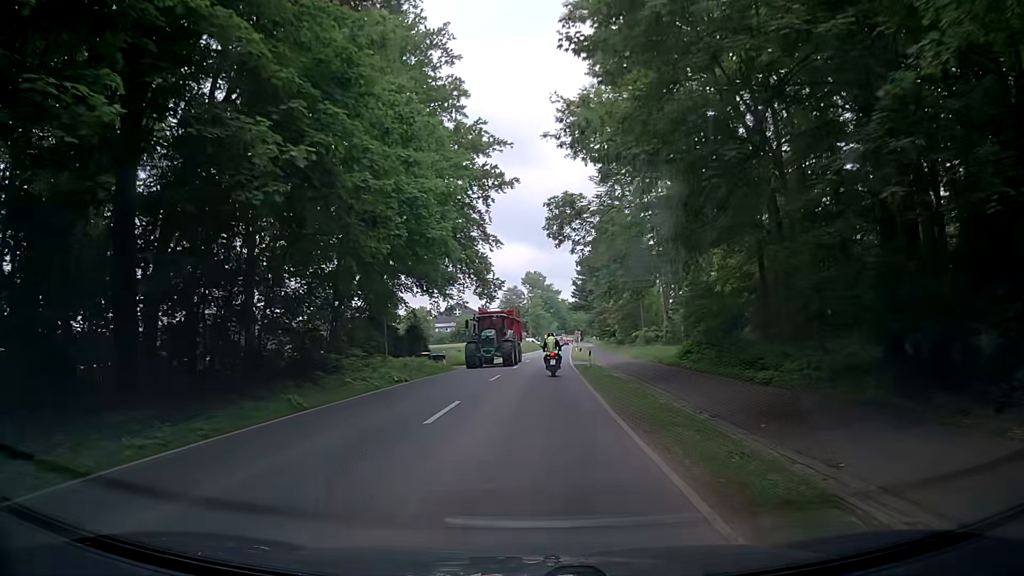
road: secondary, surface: asphalt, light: Day
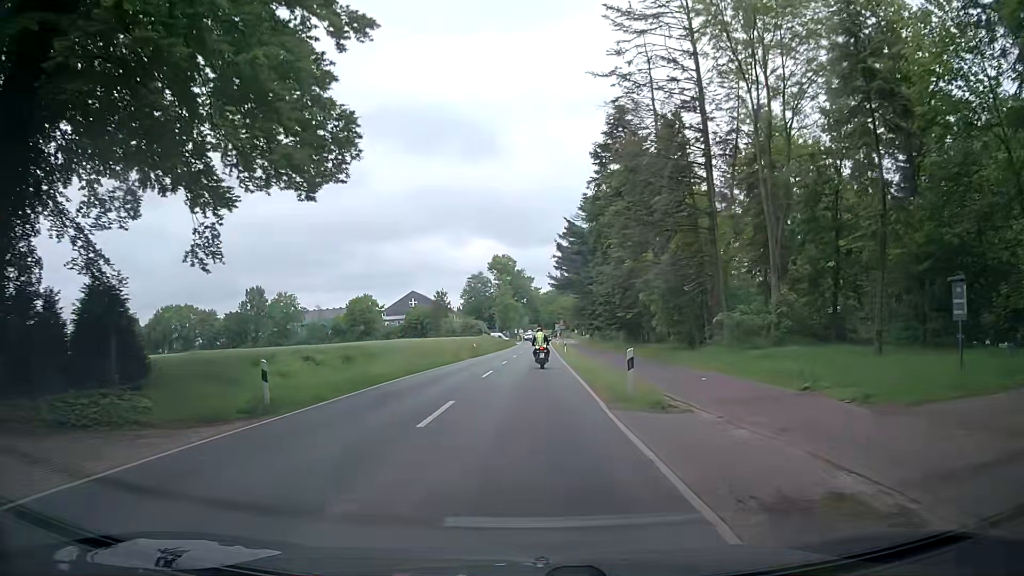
(+1.5, +37.2) m; +3°
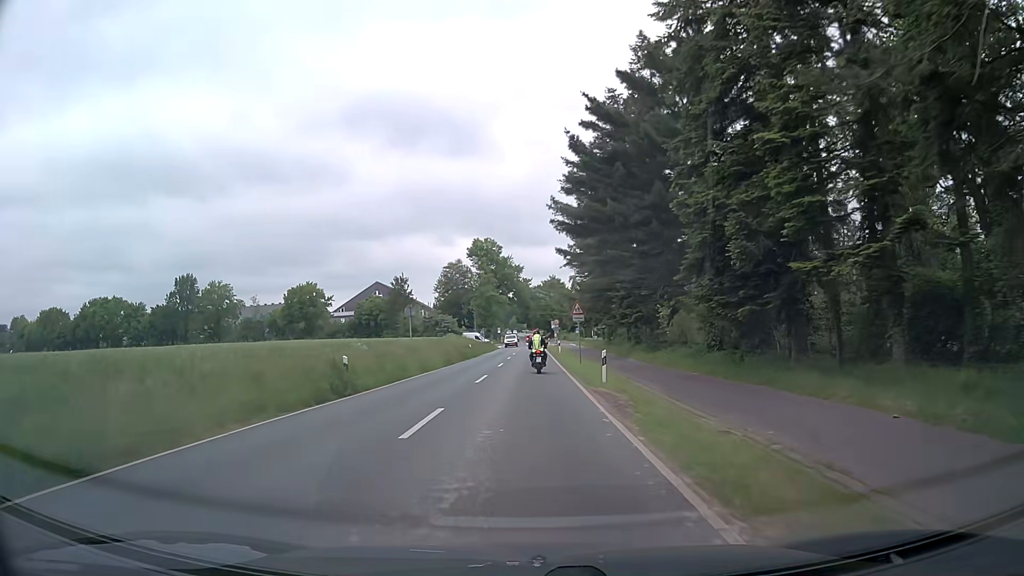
(+0.8, +37.6) m; +2°
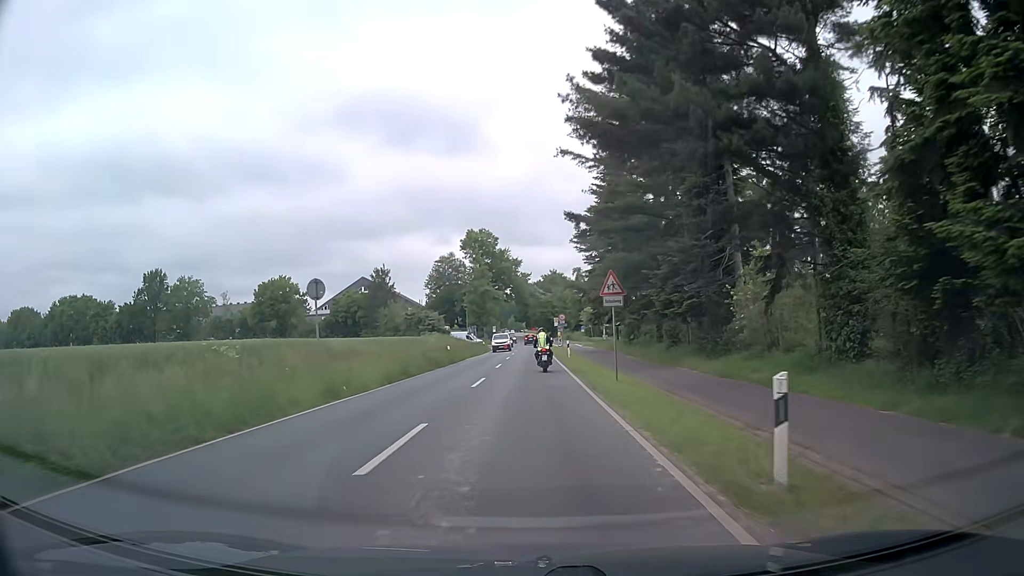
(-0.1, +14.8) m; -1°
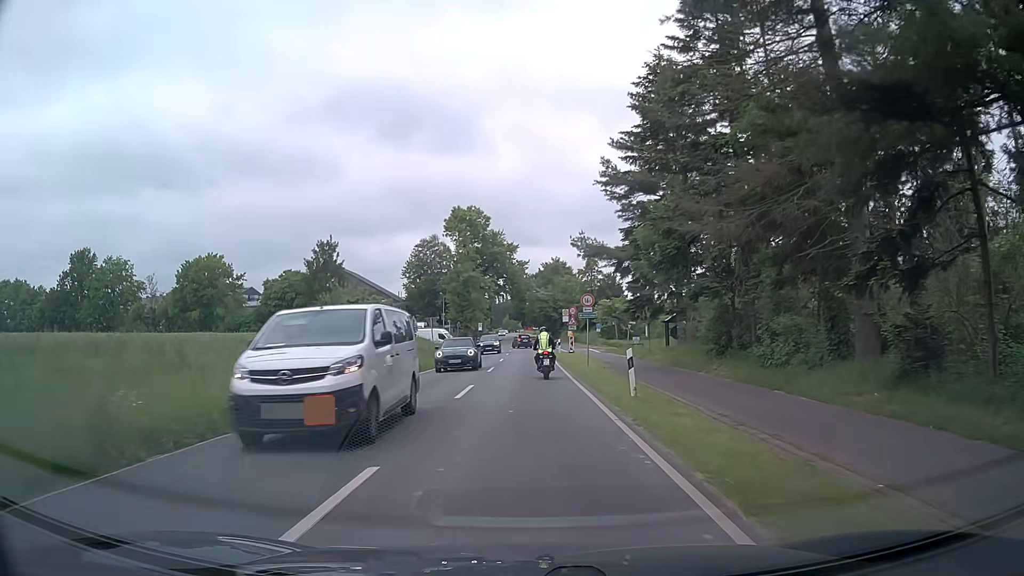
(+0.3, +27.8) m; +1°
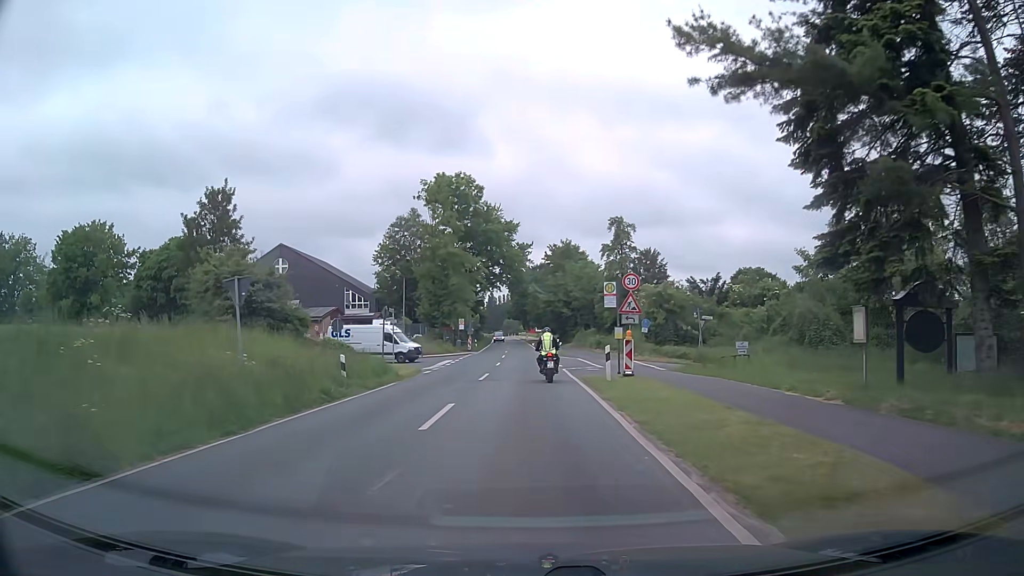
(0.0, +29.4) m; 0°
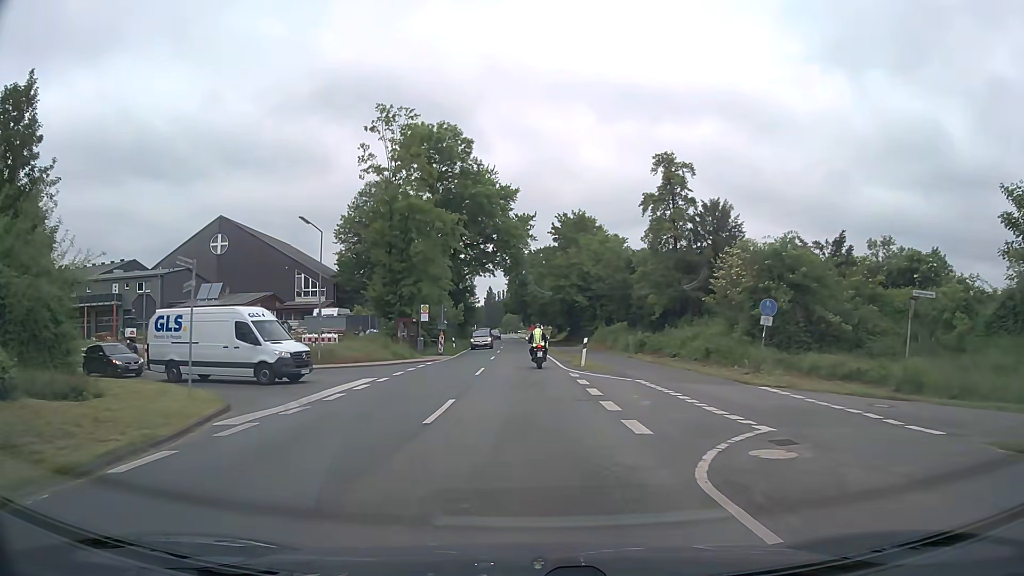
(-0.1, +24.6) m; 0°
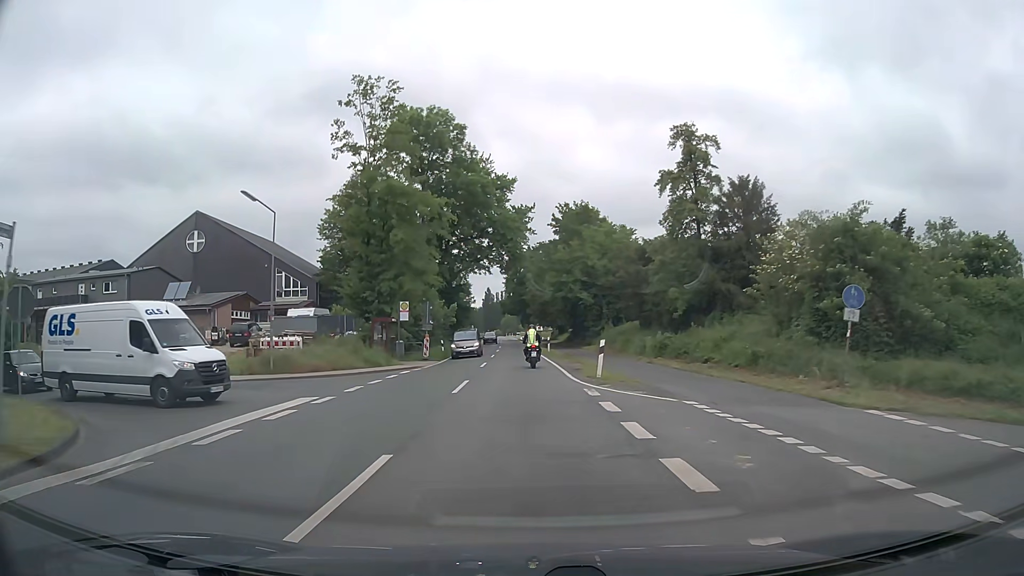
(0.0, +6.7) m; 0°
(0, +10) (0, +20) (0, +30) (-1, +40) (-1, +50) (-1, +60) (-2, +70) (-2, +80) (-2, +90) (-3, +100) m
